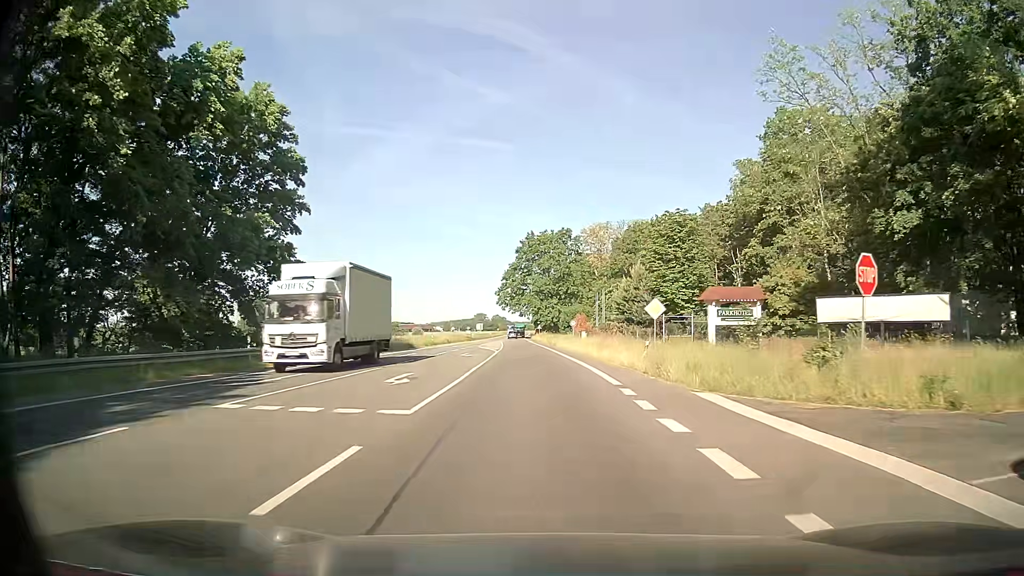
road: secondary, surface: asphalt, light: Day
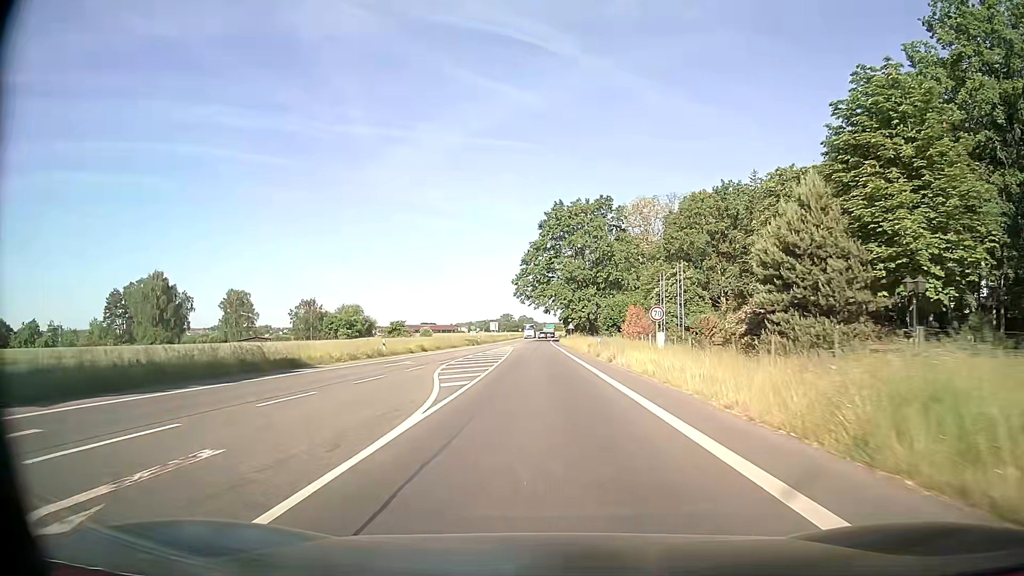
(-0.9, +34.6) m; -3°
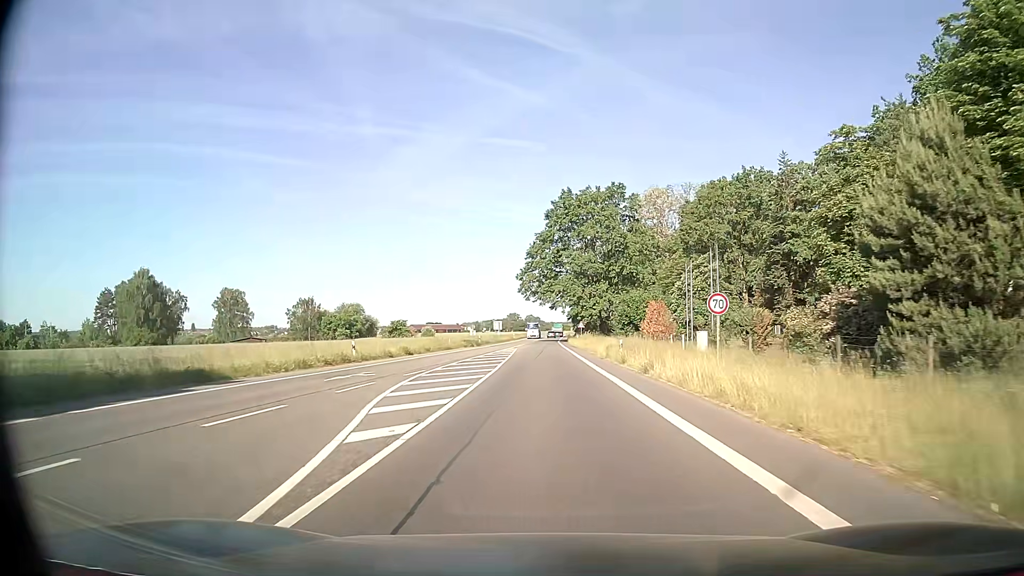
(0.0, +8.7) m; -1°
